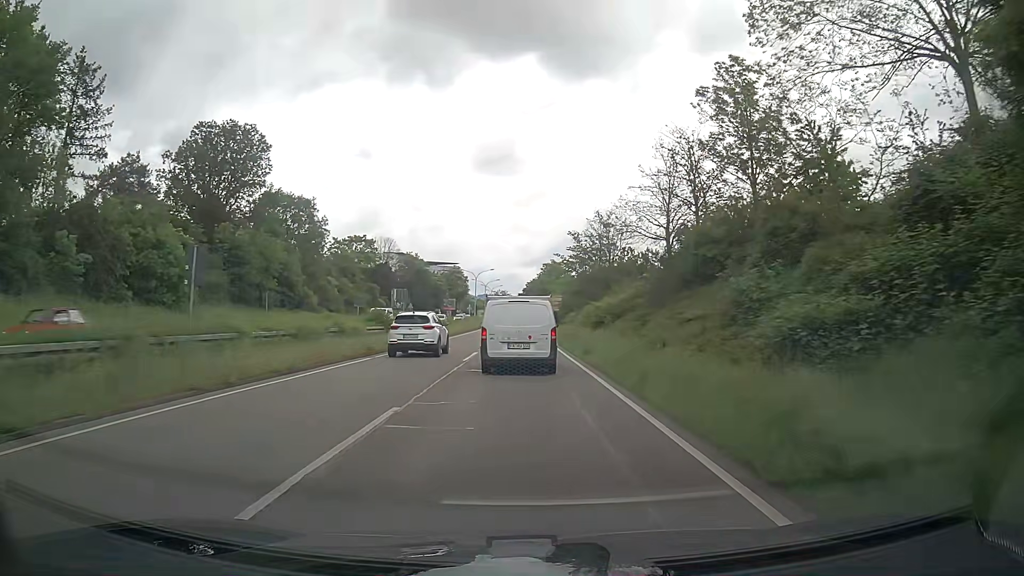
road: trunk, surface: asphalt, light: Day
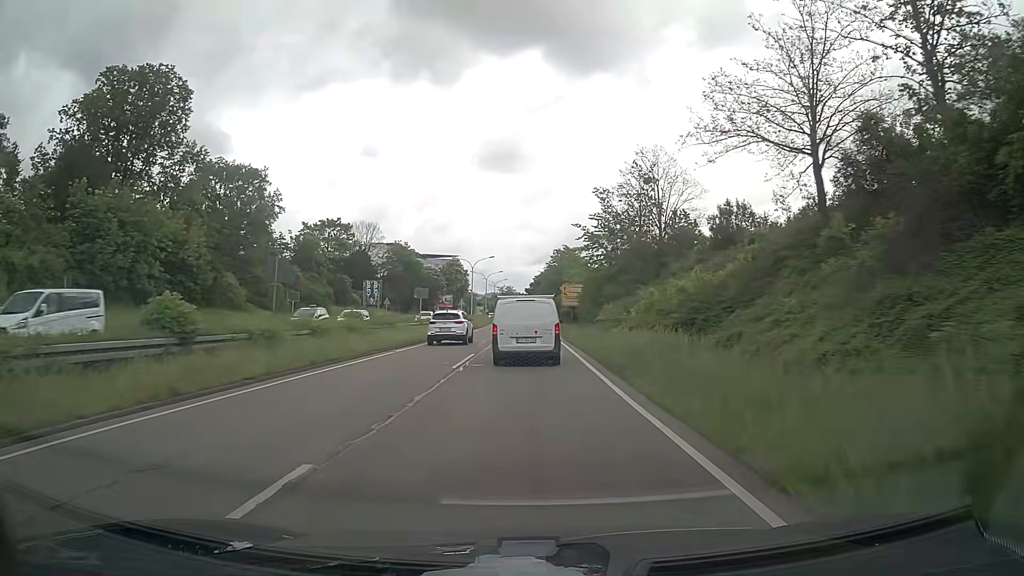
(-0.1, +22.2) m; 0°
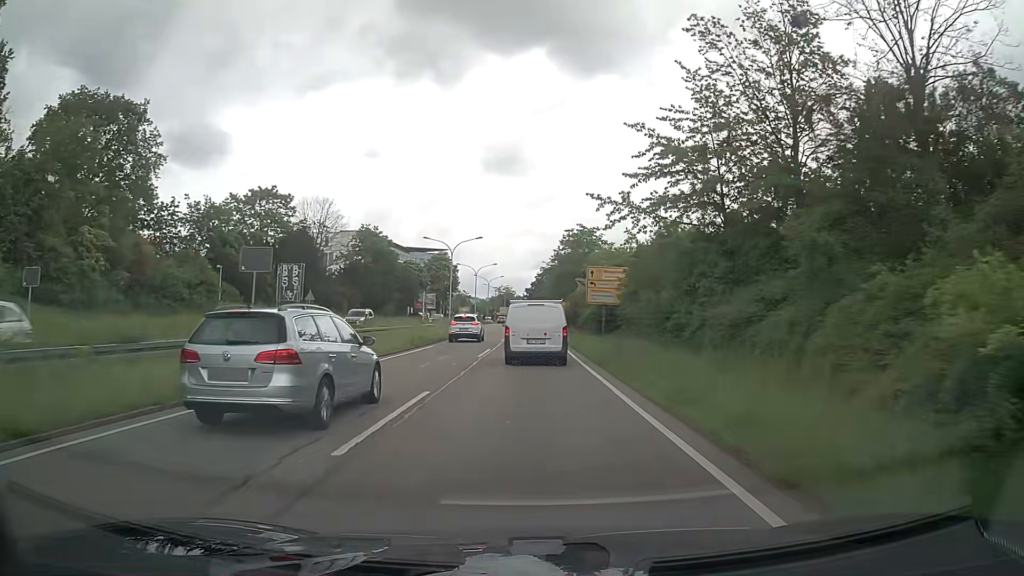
(-0.2, +29.6) m; -1°
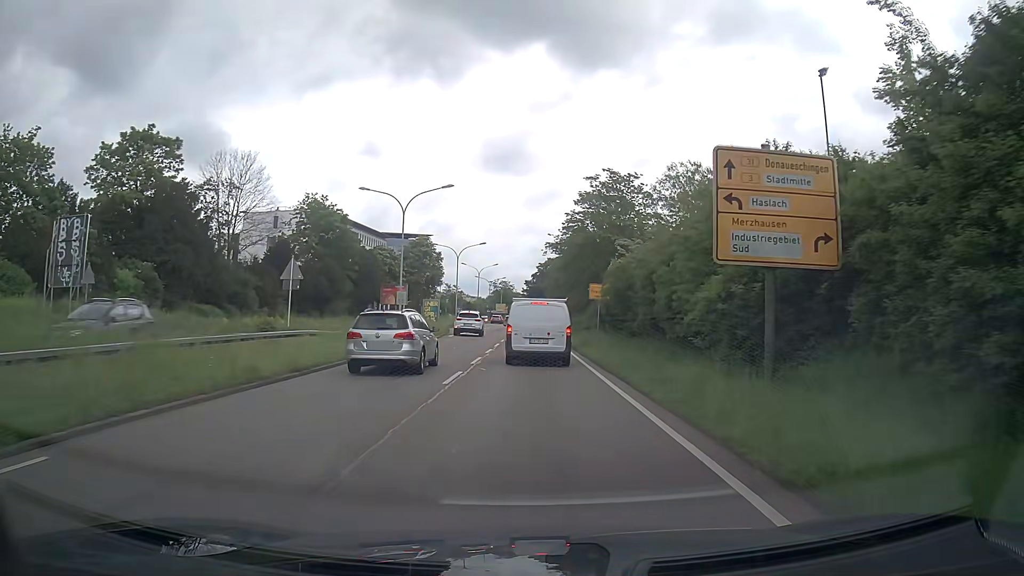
(+0.1, +28.8) m; 0°
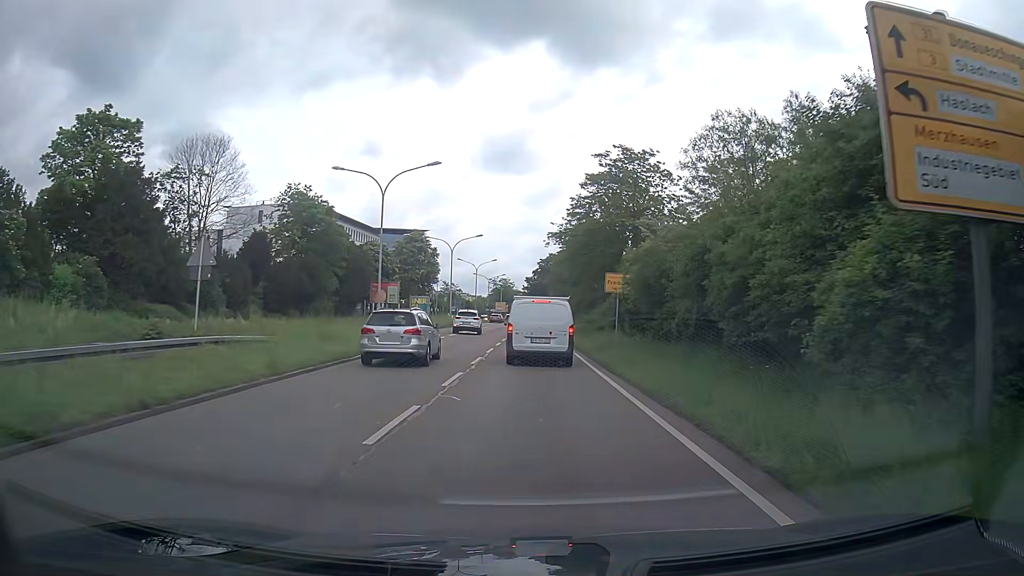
(0.0, +6.7) m; 0°
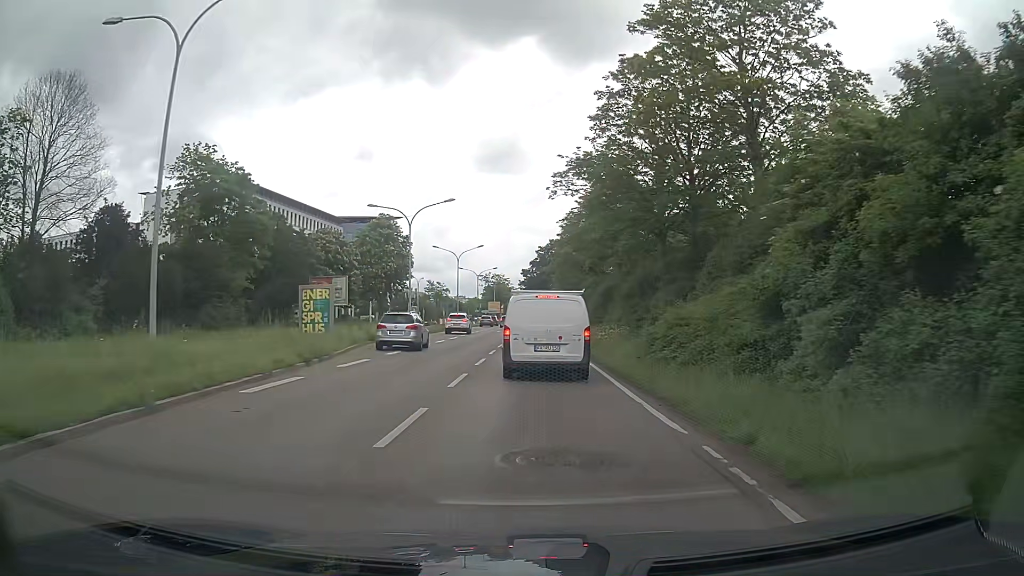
(+0.1, +24.1) m; 0°
